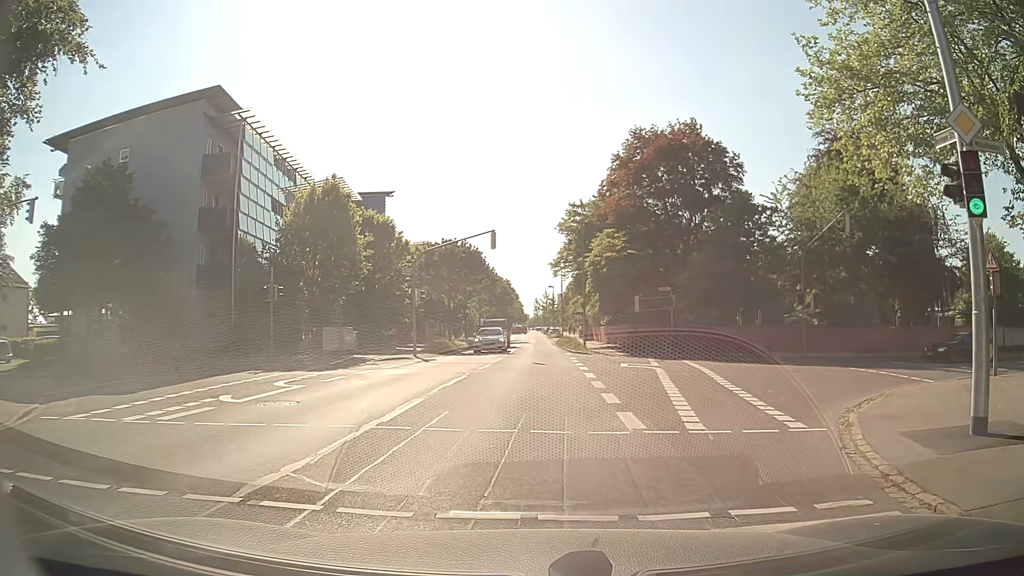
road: tertiary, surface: asphalt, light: Day
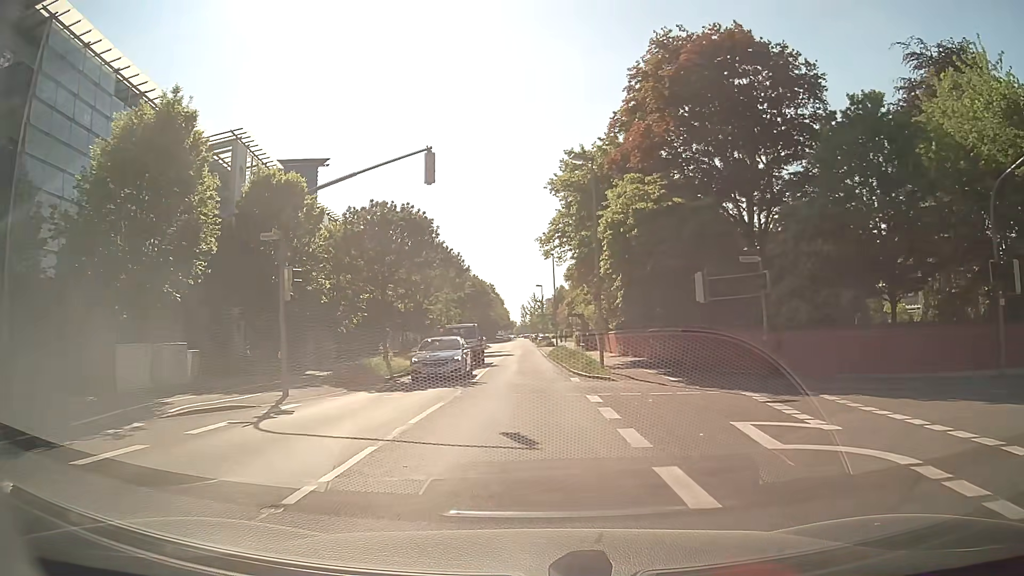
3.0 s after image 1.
(+0.5, +17.3) m; +2°
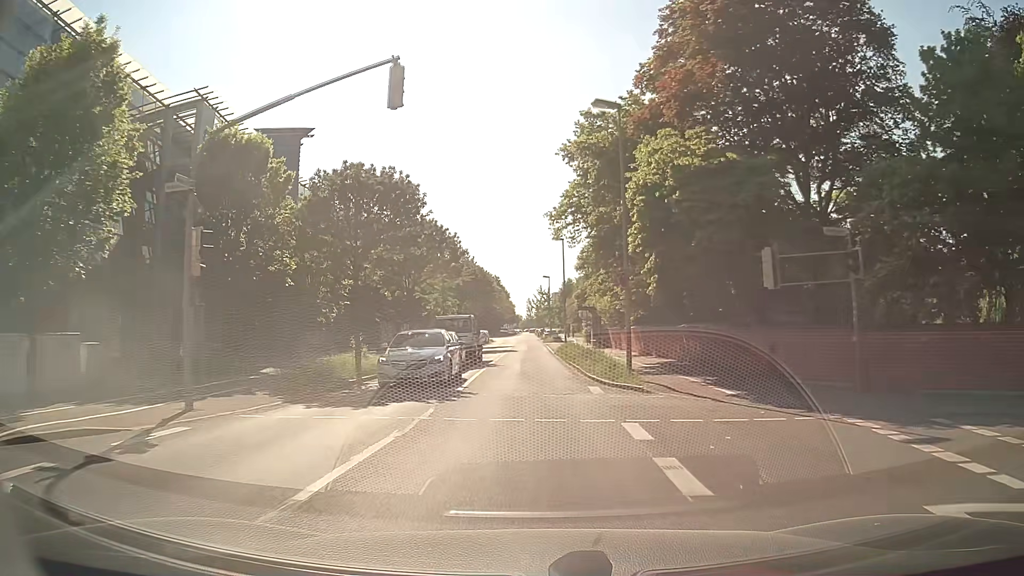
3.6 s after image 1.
(-0.1, +5.6) m; -1°
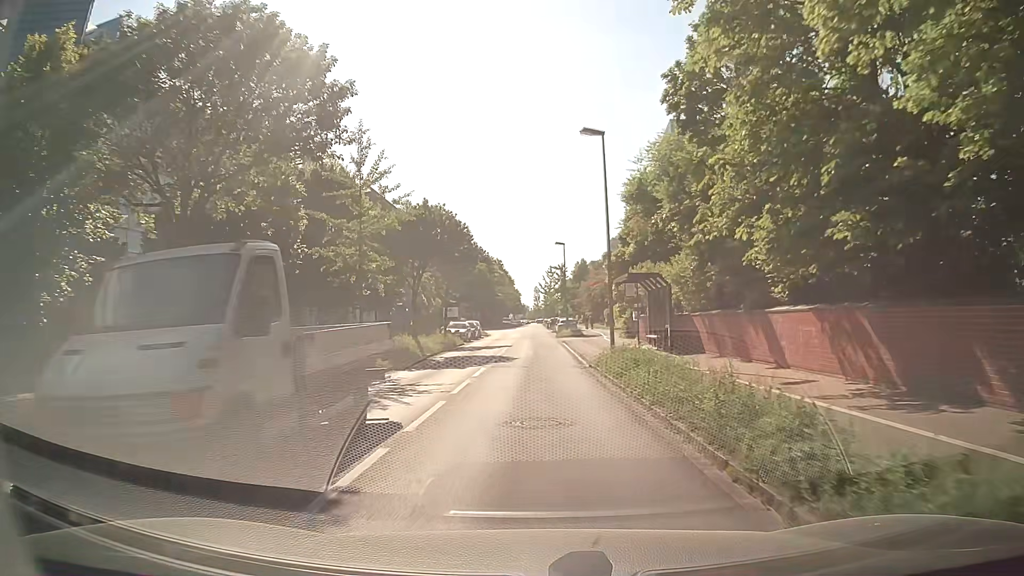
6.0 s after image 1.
(0.0, +23.8) m; 0°
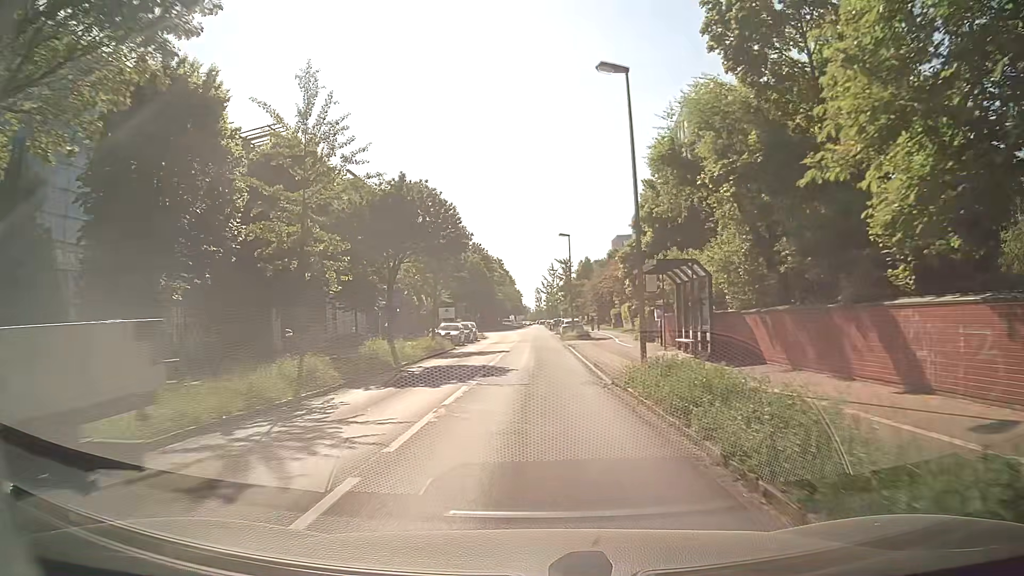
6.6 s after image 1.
(0.0, +6.0) m; 0°
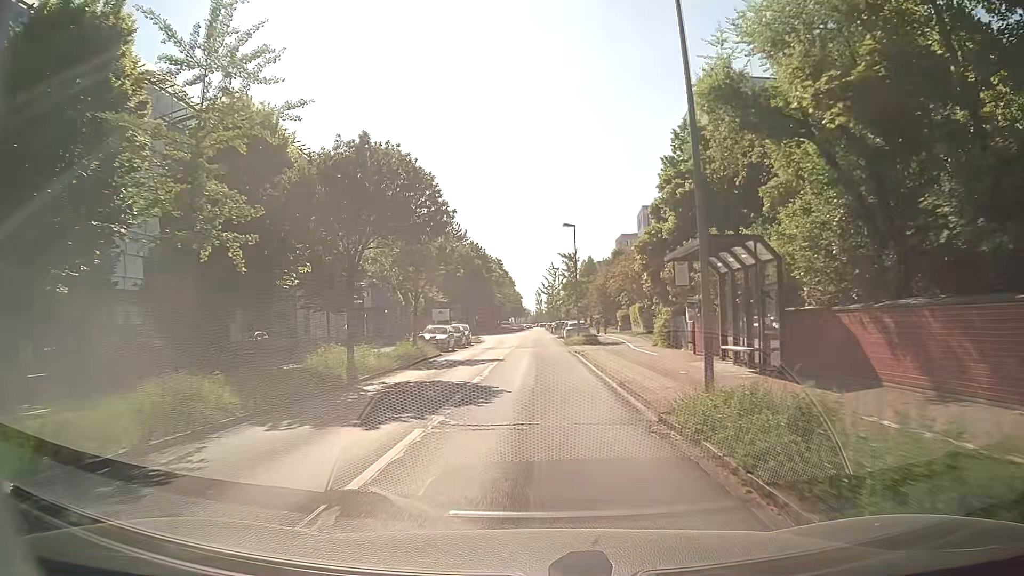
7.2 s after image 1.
(-0.1, +6.1) m; 0°
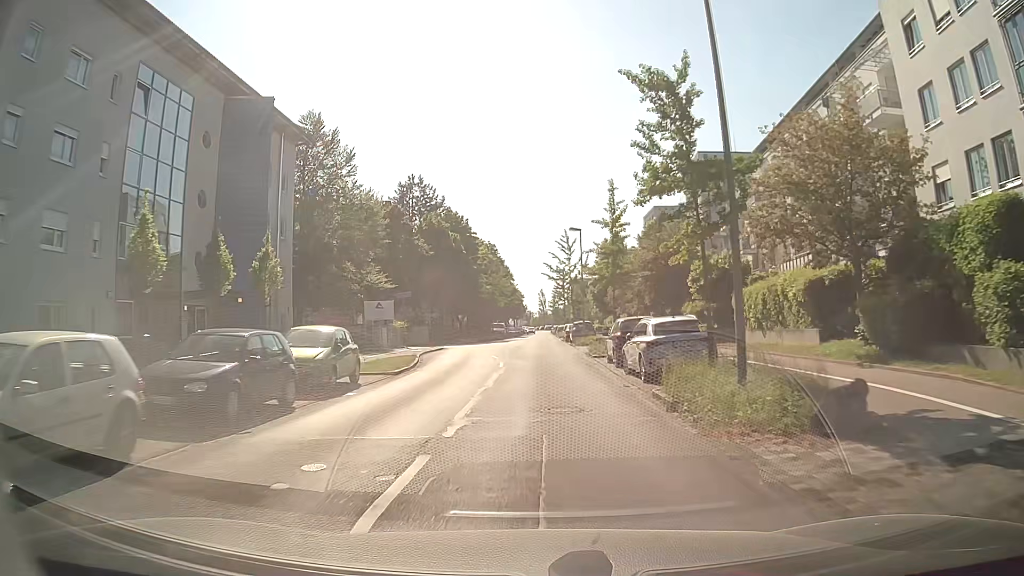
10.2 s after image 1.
(-0.3, +34.1) m; 0°
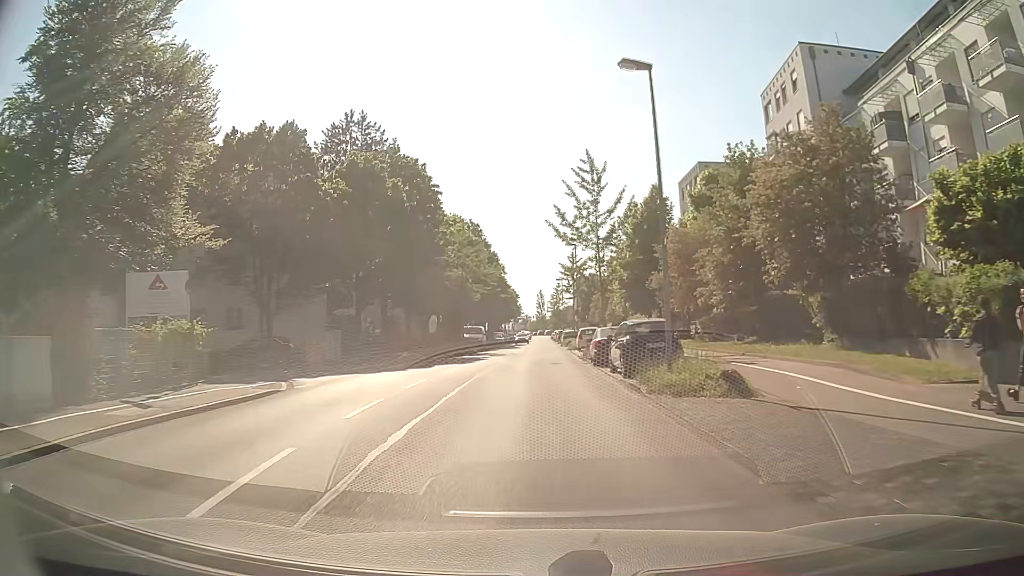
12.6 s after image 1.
(0.0, +29.2) m; 0°
(0, +10) (0, +20) (0, +30) (0, +40) (0, +50) (+1, +60) (+1, +70) (+1, +80) (+1, +90) (+1, +100) m
